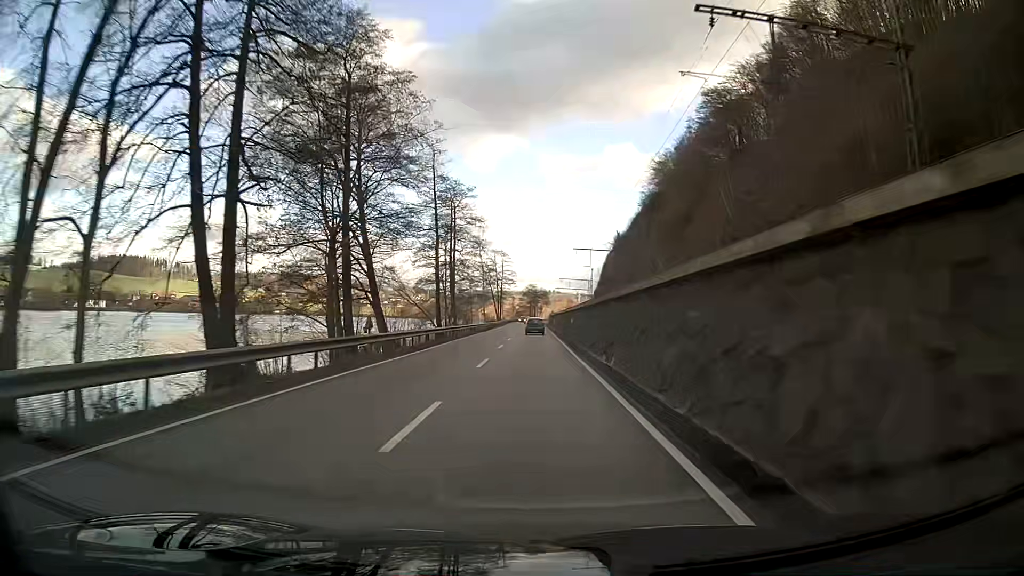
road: primary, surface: asphalt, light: Day
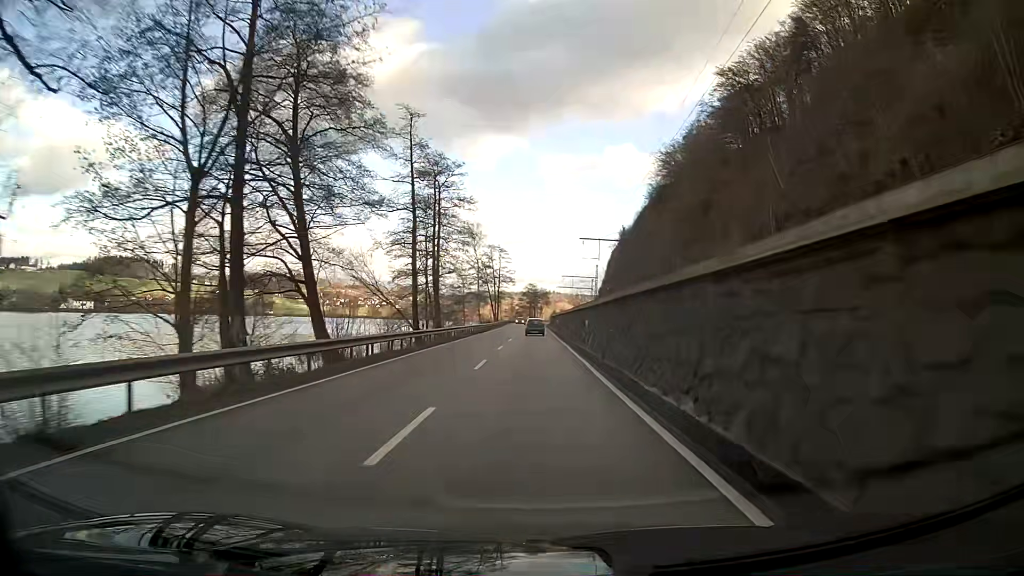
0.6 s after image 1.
(0.0, +12.5) m; 0°
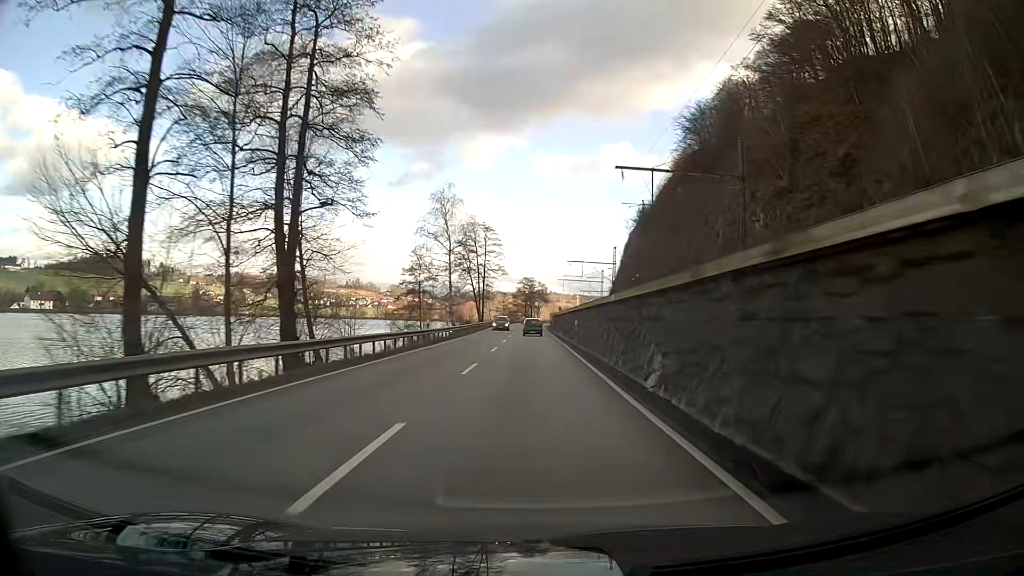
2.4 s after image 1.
(+0.1, +37.5) m; 0°
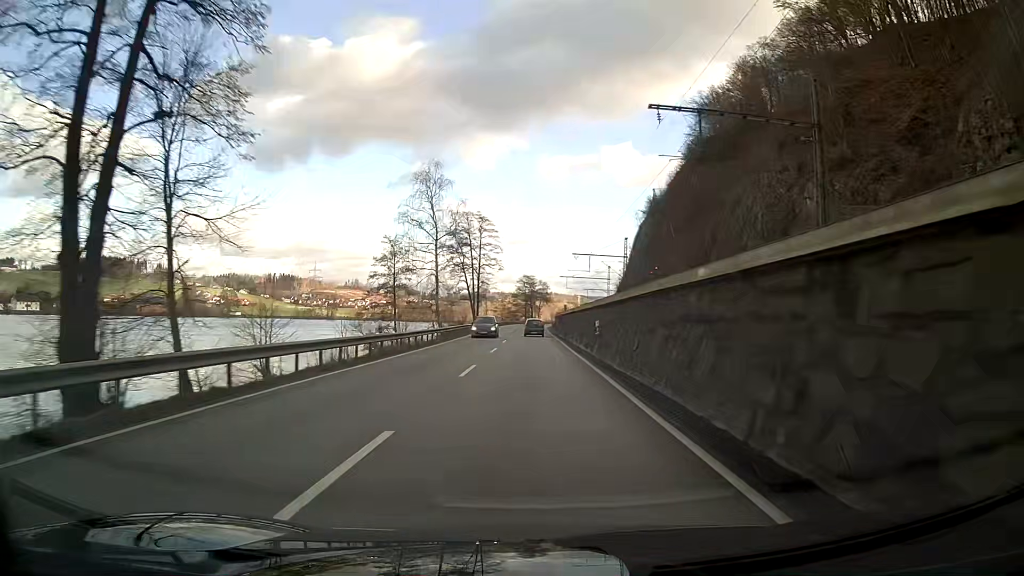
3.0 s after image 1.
(0.0, +12.5) m; 0°
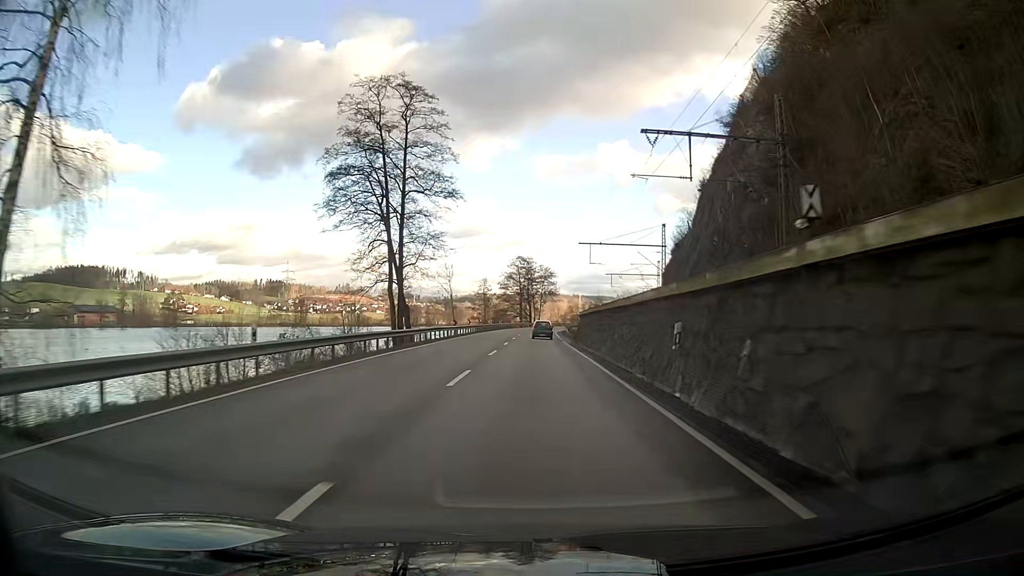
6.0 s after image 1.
(0.0, +62.6) m; 0°
